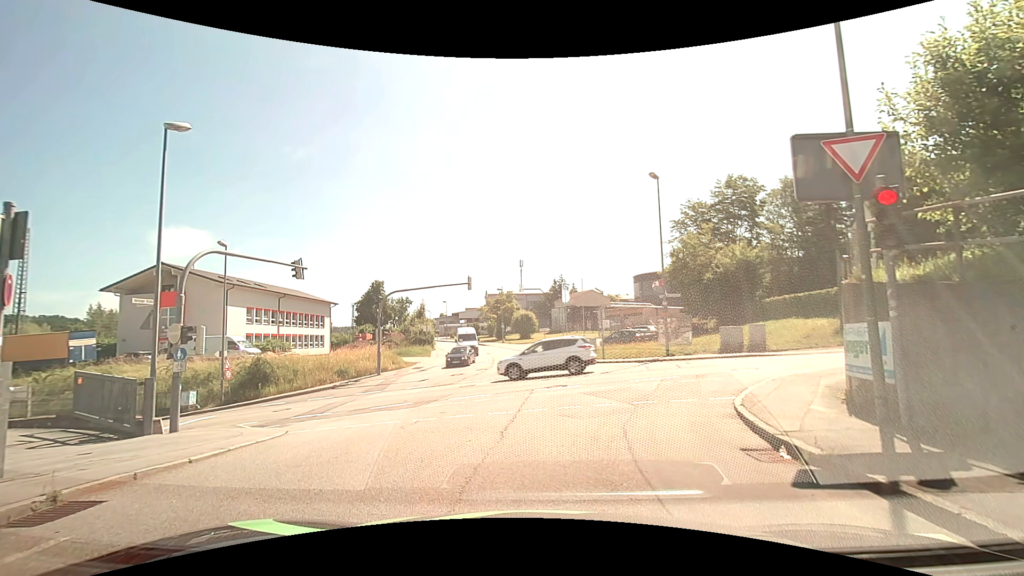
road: residential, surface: asphalt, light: Day
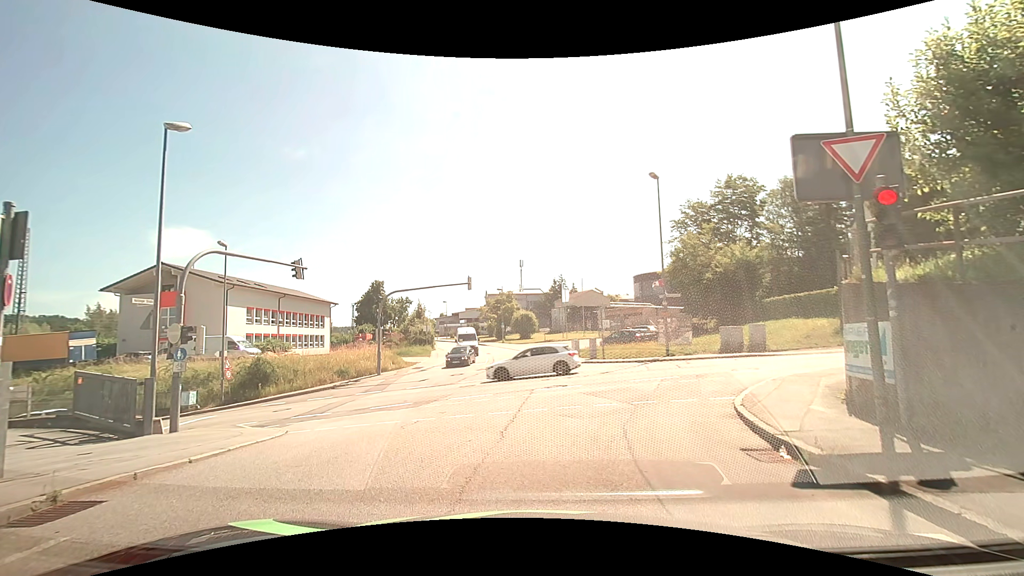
(0.0, 0.0) m; 0°
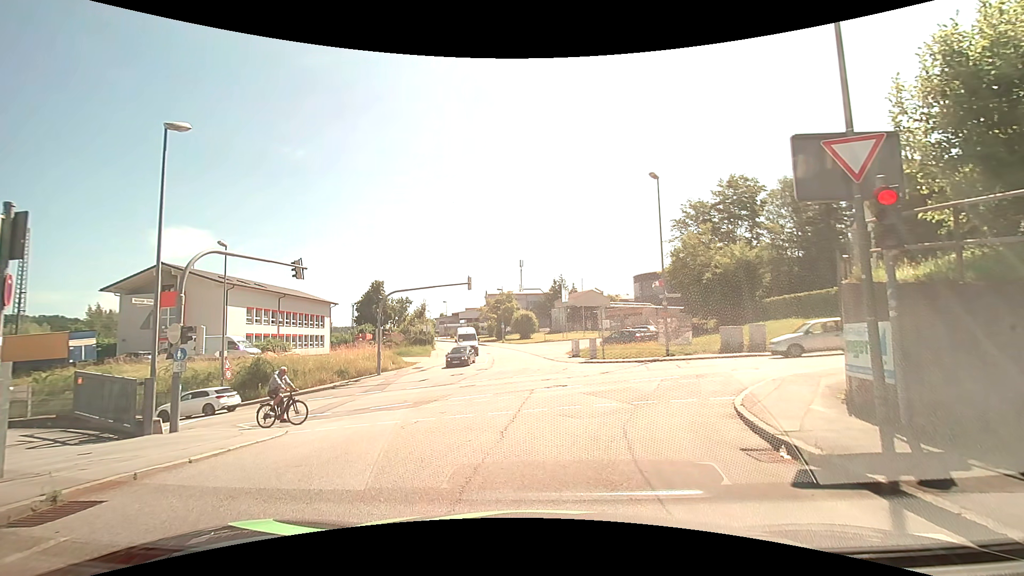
(0.0, 0.0) m; 0°
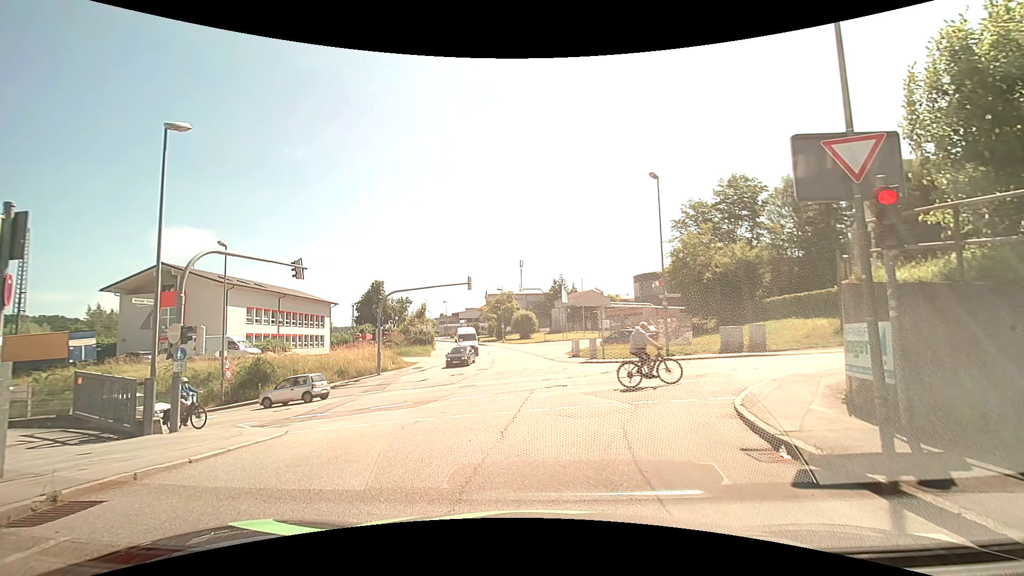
(0.0, 0.0) m; 0°
